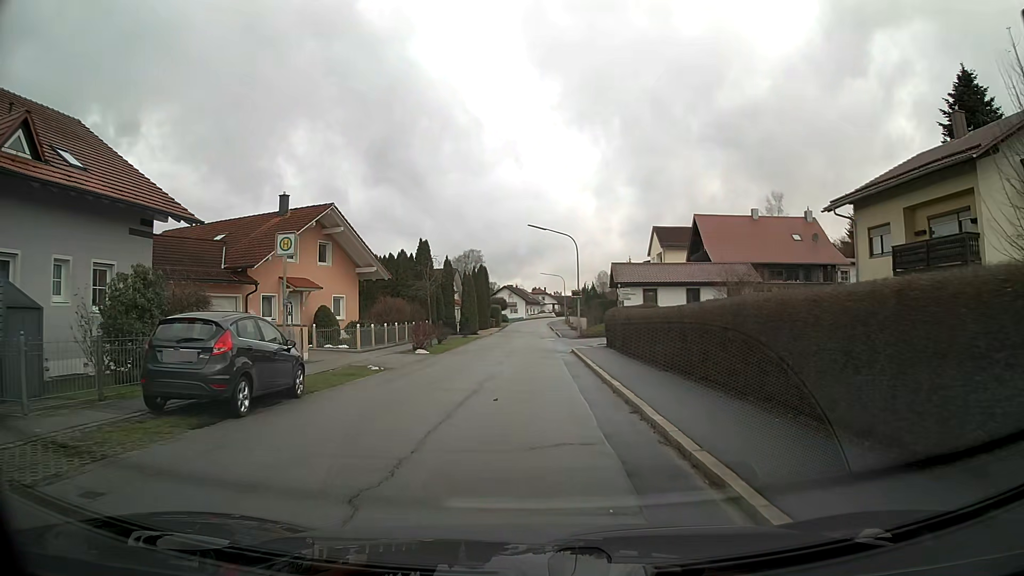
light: Day
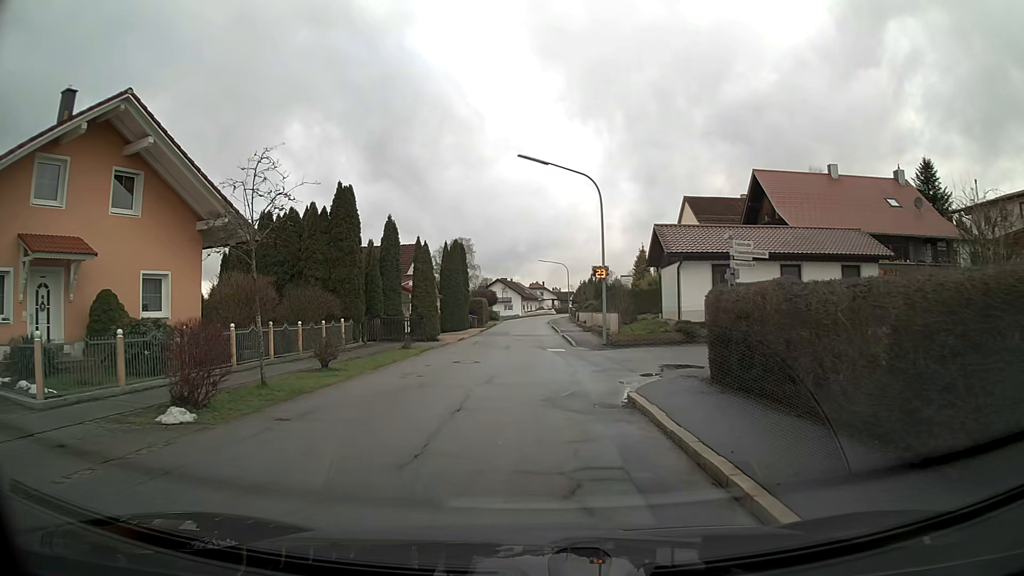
(+0.1, +18.9) m; 0°
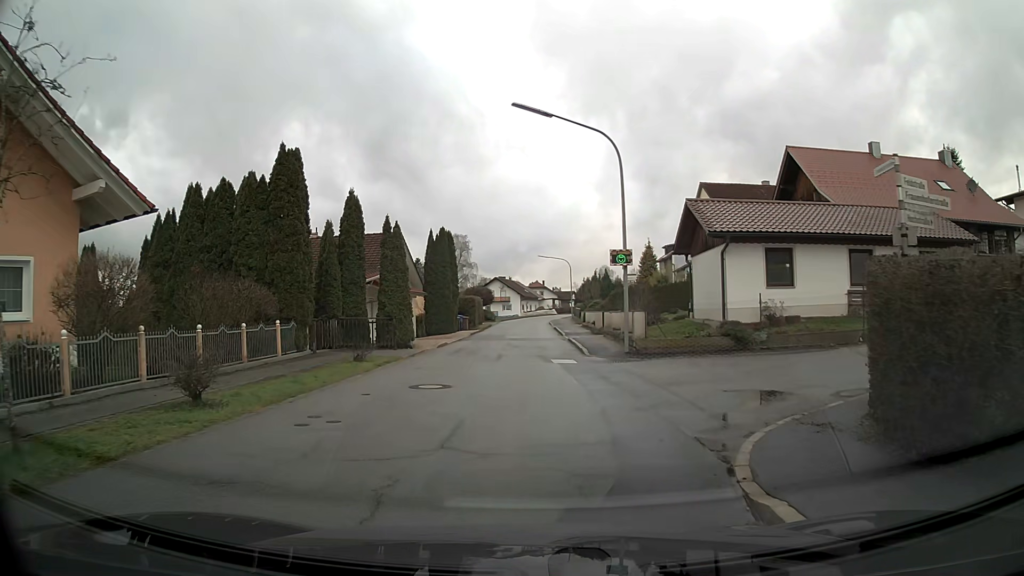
(0.0, +6.5) m; 0°
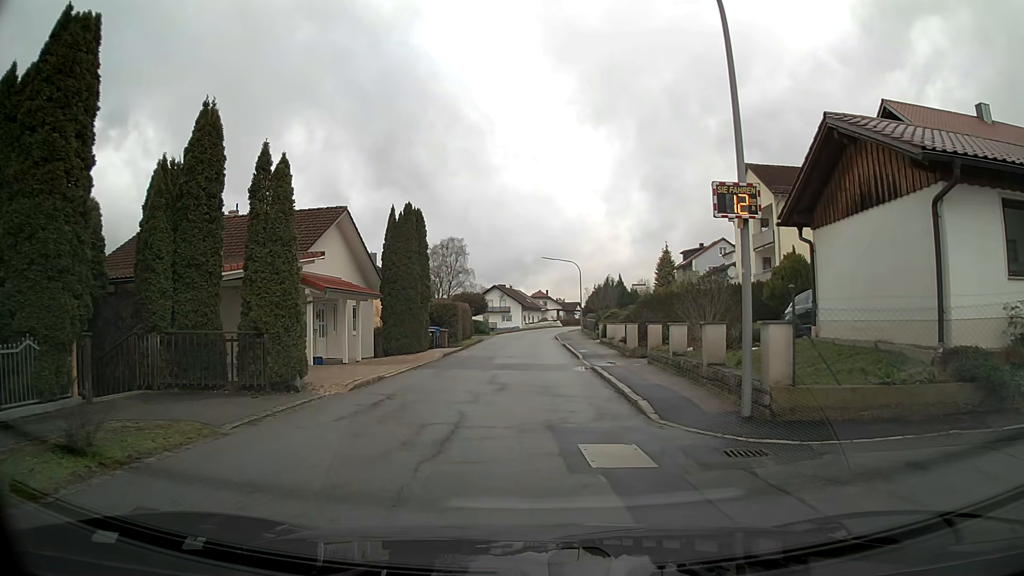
(0.0, +11.9) m; 0°
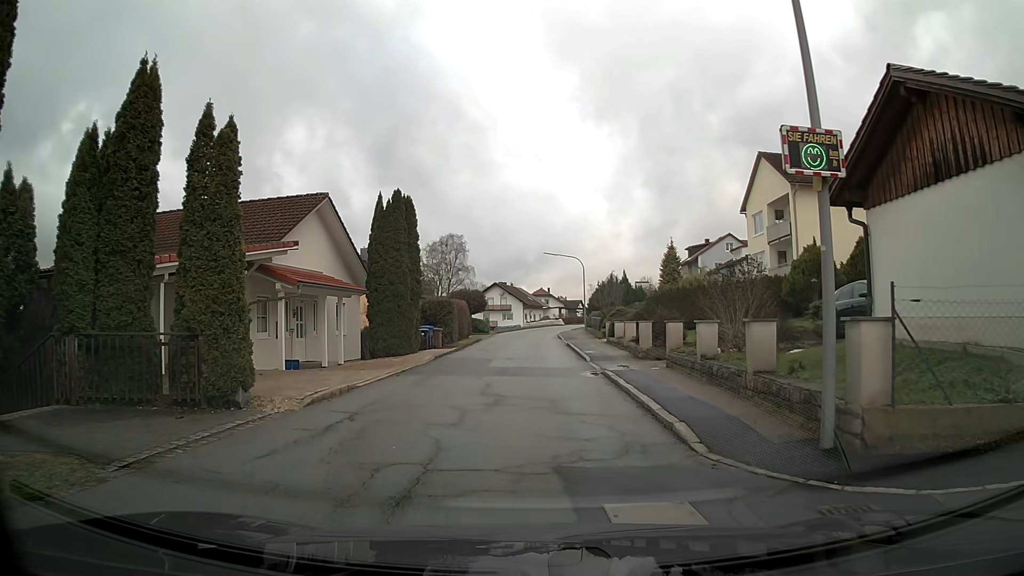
(0.0, +2.7) m; 0°
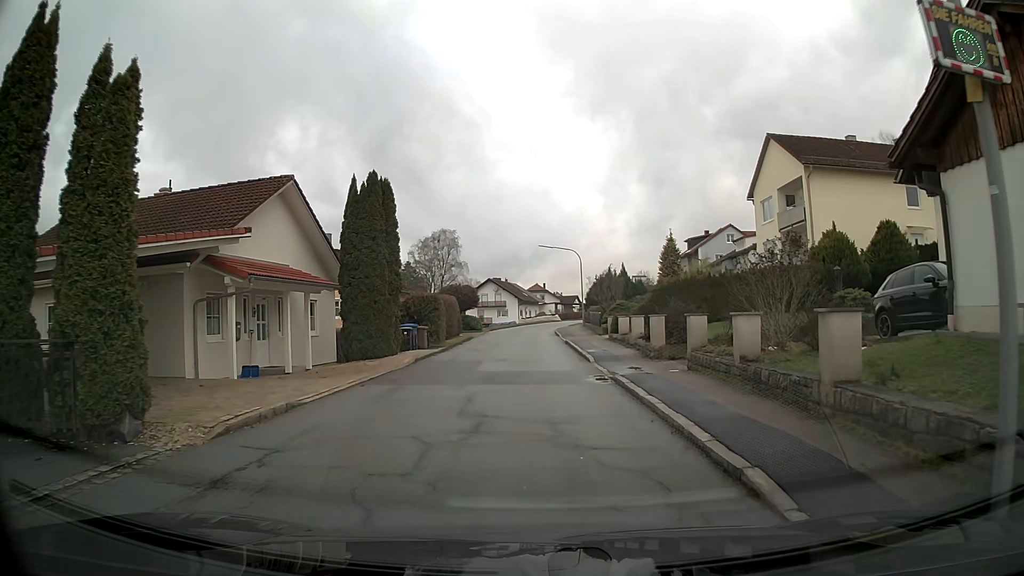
(0.0, +3.1) m; 0°
